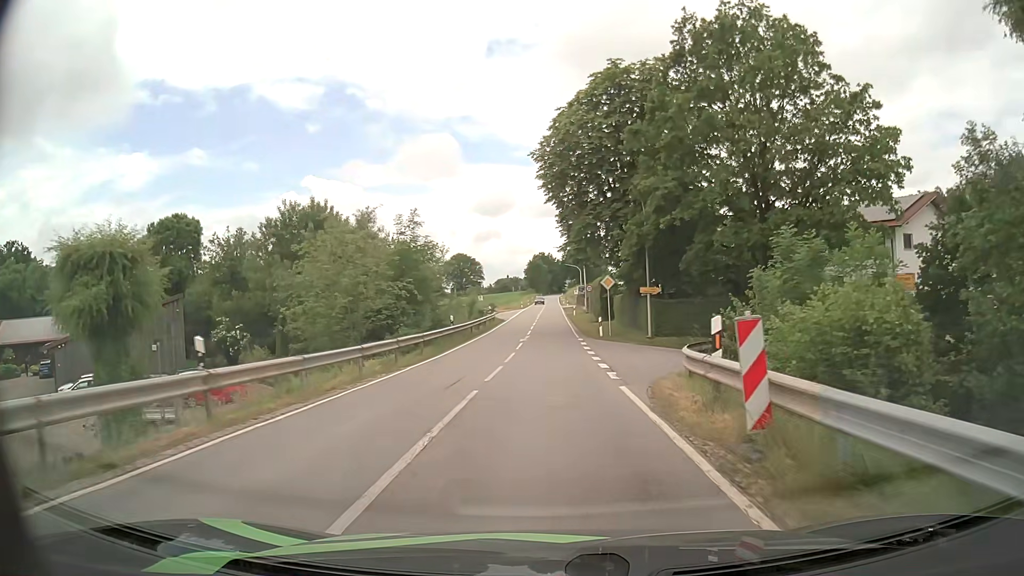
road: secondary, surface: asphalt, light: Day
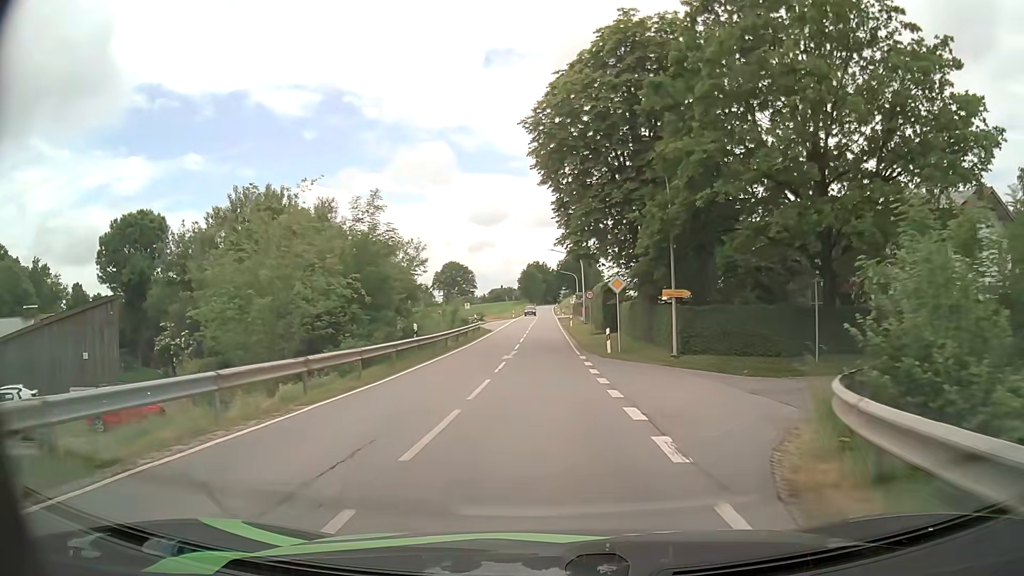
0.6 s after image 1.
(0.0, +7.8) m; 0°
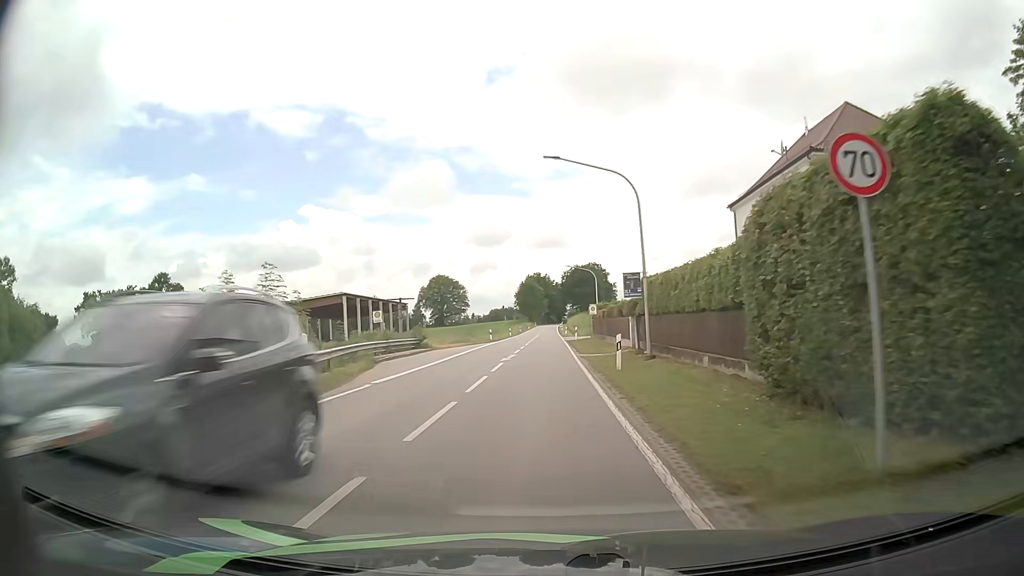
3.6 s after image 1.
(+0.4, +41.1) m; 0°
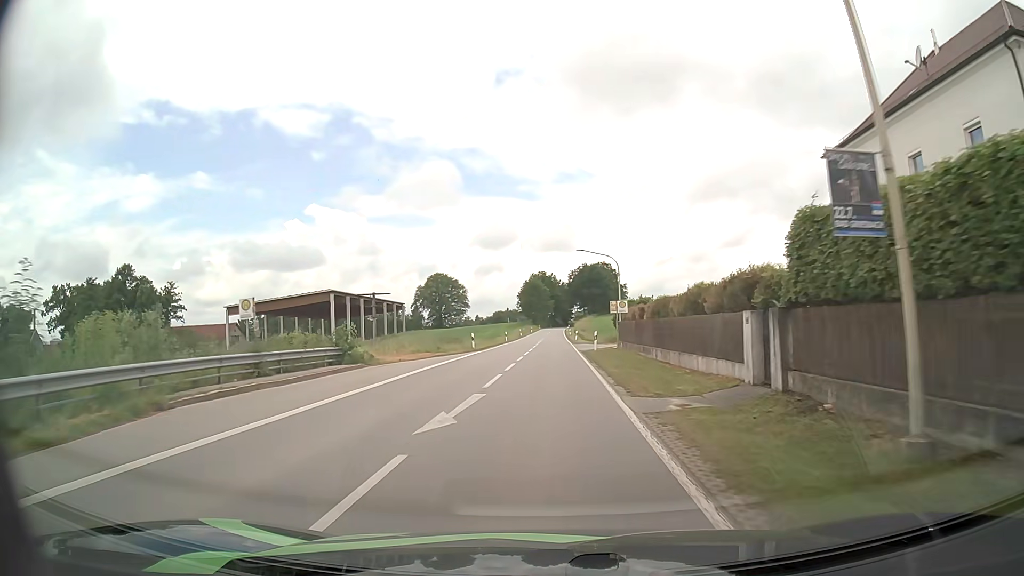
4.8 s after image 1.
(0.0, +17.1) m; 0°
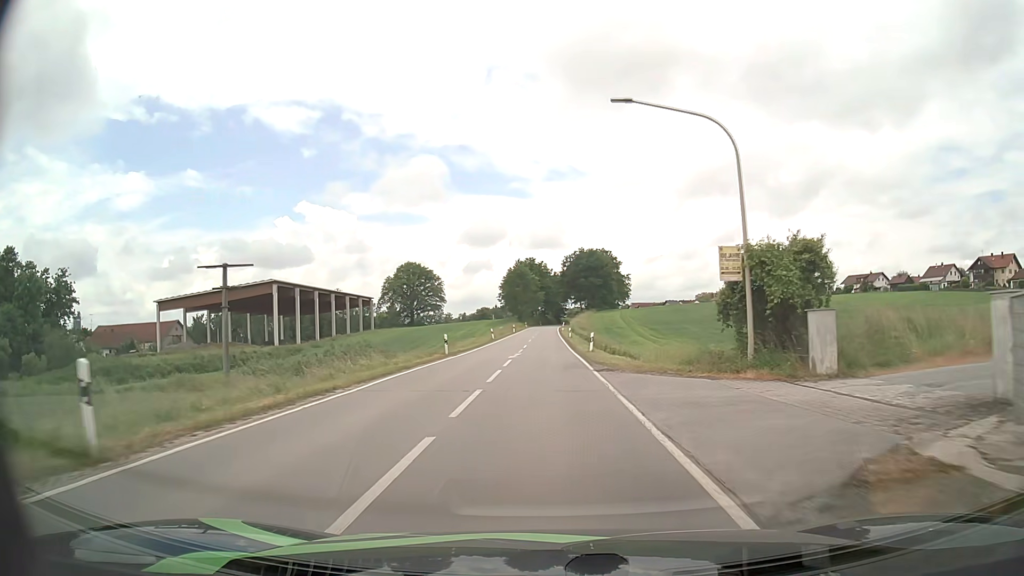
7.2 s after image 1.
(+0.3, +35.0) m; +1°
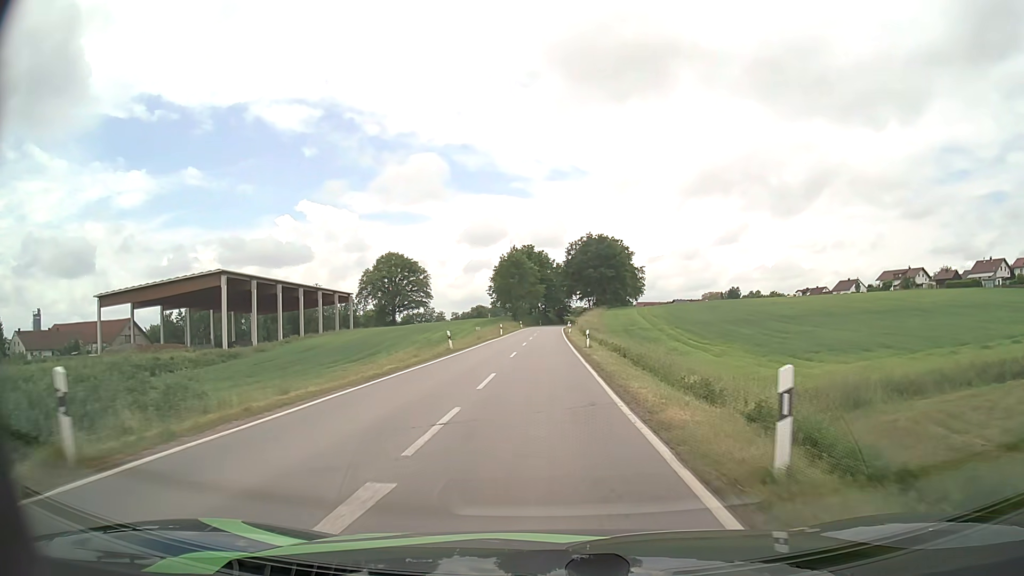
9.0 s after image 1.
(0.0, +26.9) m; 0°
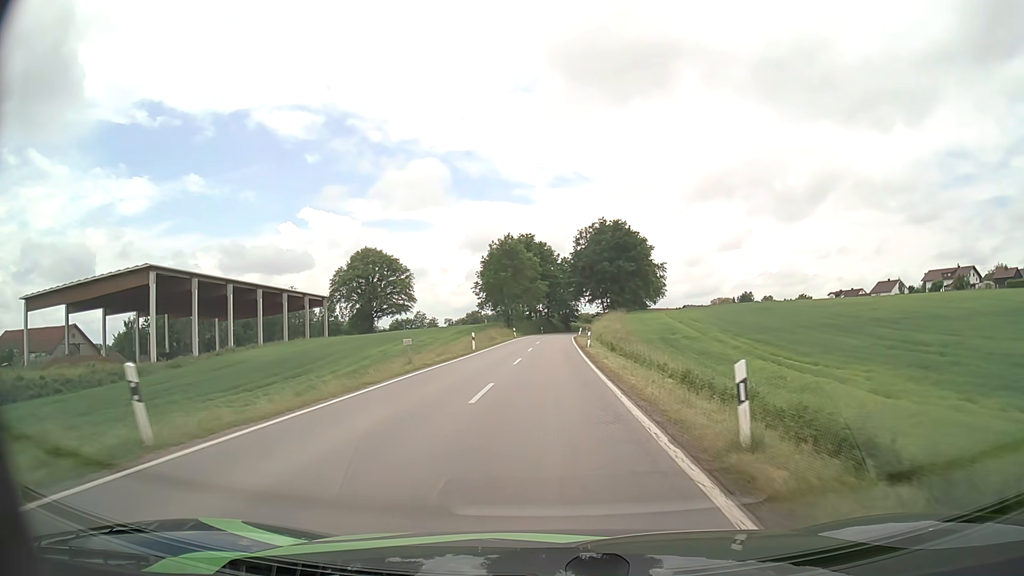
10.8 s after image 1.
(-0.1, +27.3) m; 0°
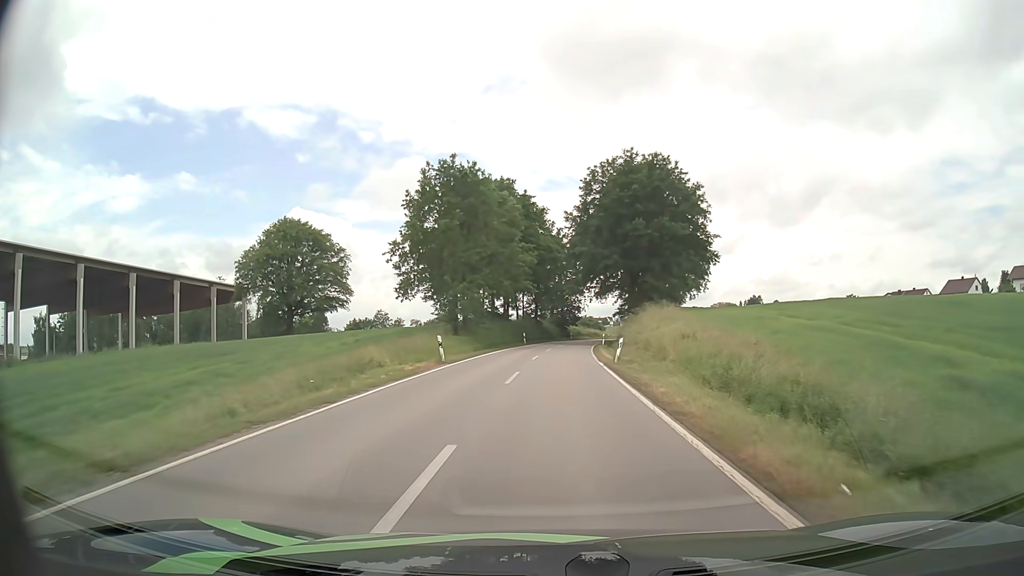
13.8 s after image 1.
(+0.2, +45.7) m; +1°
(0, +10) (0, +20) (0, +30) (+1, +40) (+2, +50) (+2, +60) (+4, +70) (+5, +80) (+6, +90) (+8, +99) m
